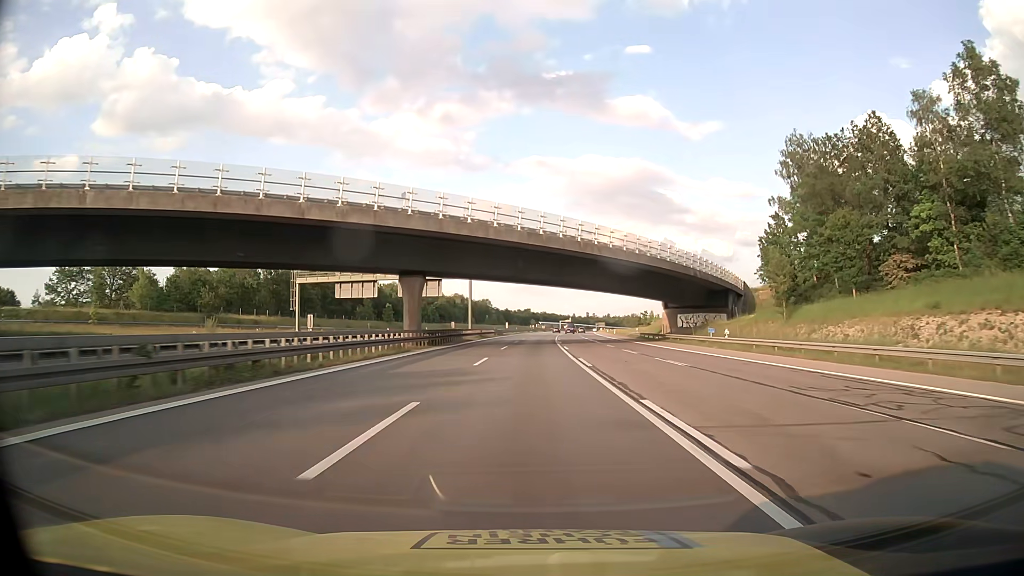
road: motorway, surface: asphalt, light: Day
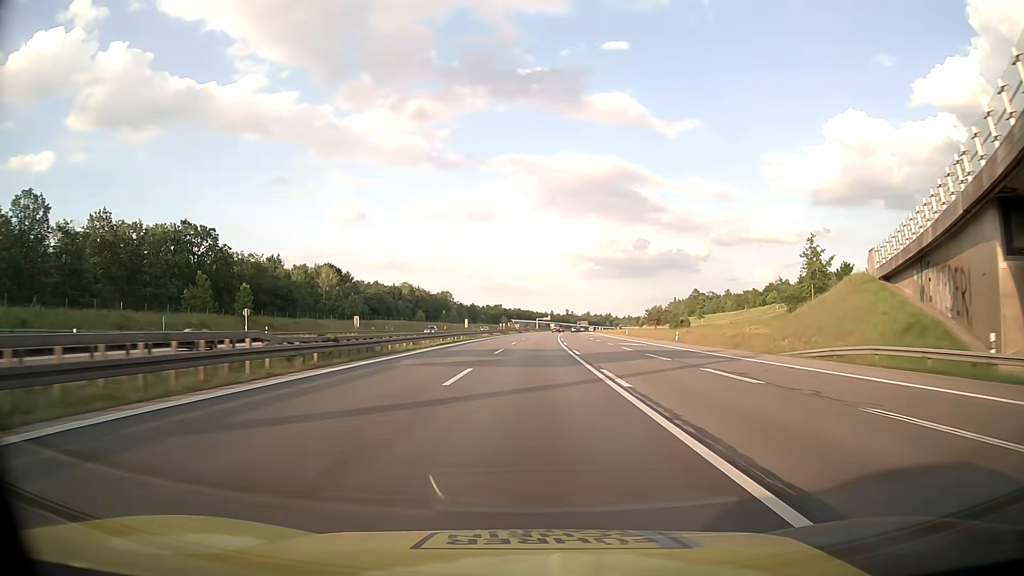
(+1.5, +80.6) m; +2°
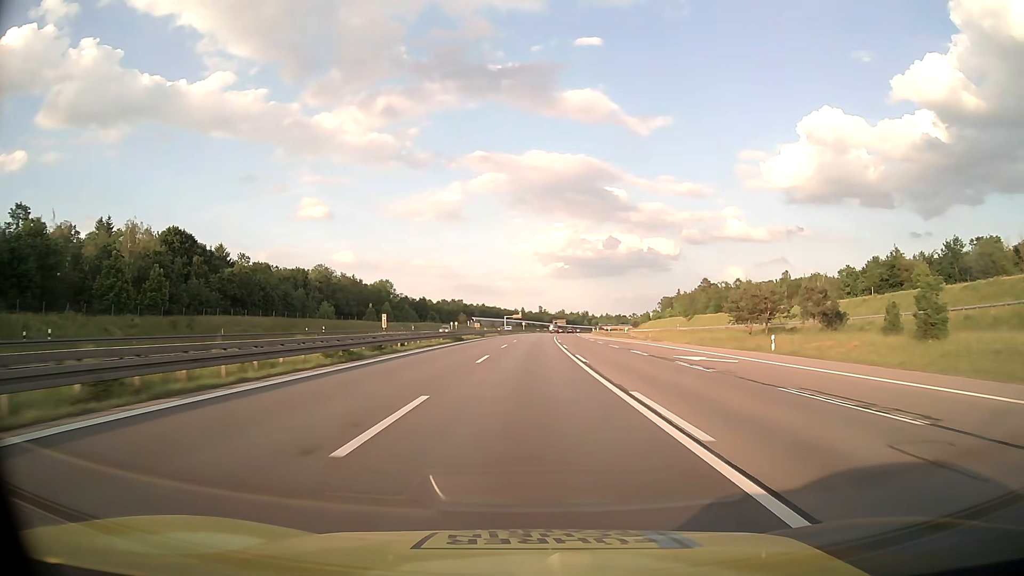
(+2.2, +80.6) m; +3°
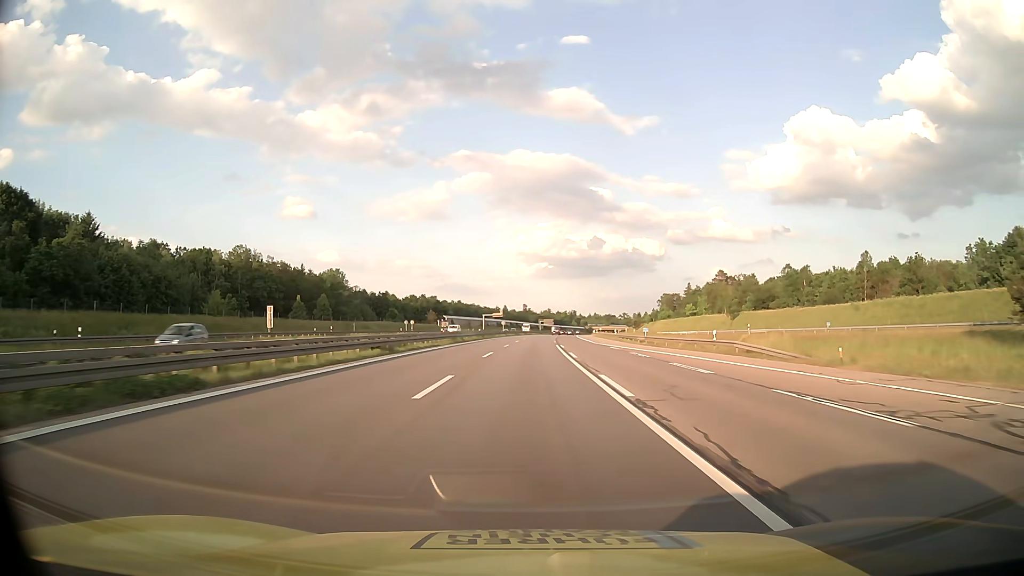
(+0.6, +48.4) m; +1°
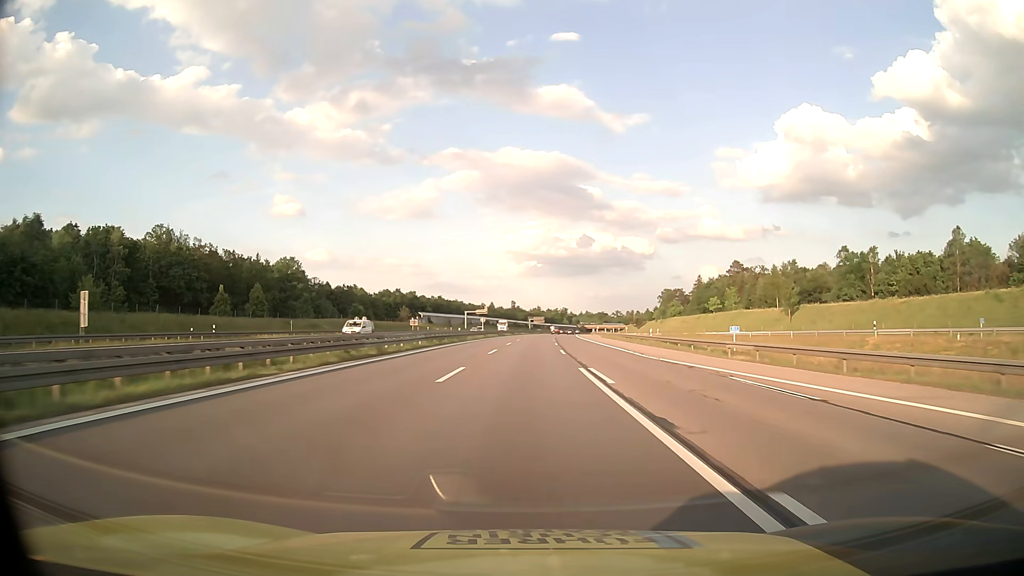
(+0.2, +32.3) m; +1°
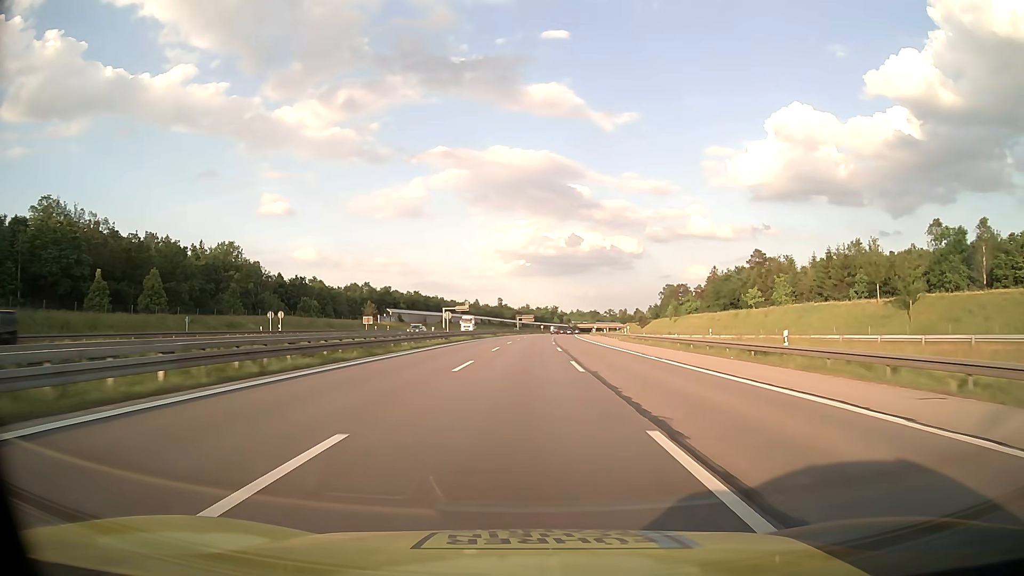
(+0.2, +32.3) m; +1°
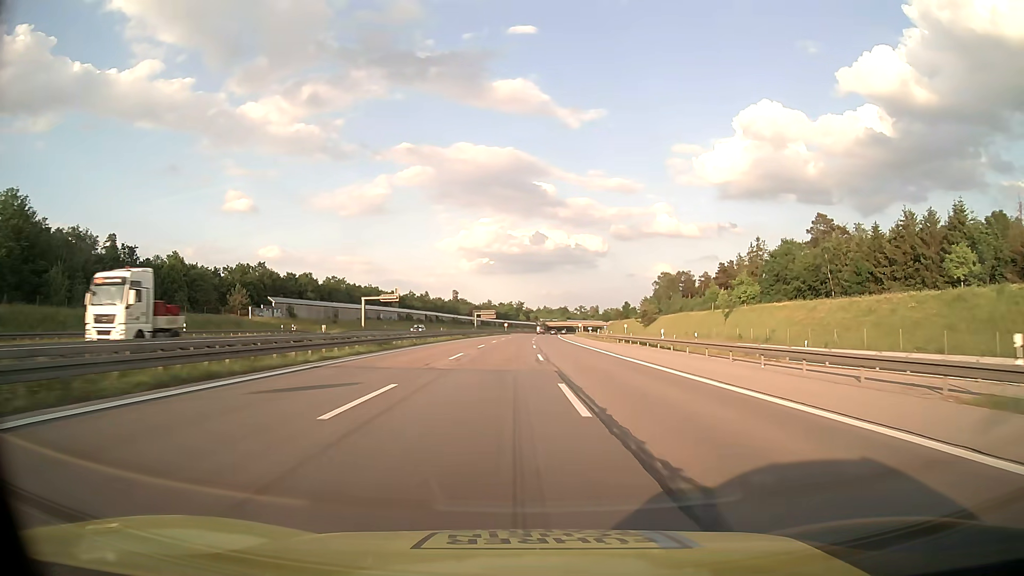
(+1.3, +64.7) m; +3°
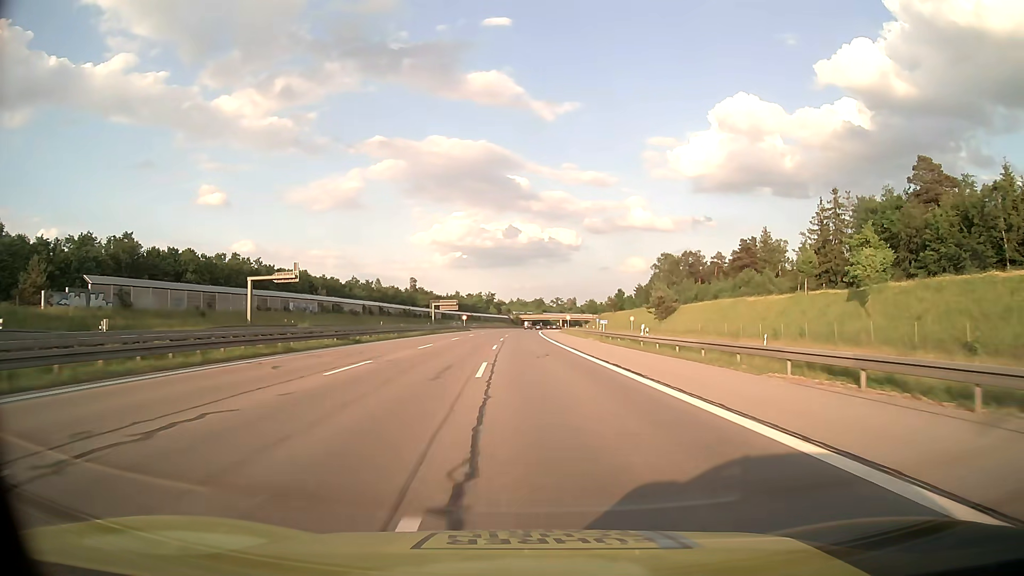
(+1.2, +47.6) m; +2°
(0, +10) (0, +20) (0, +30) (0, +40) (0, +50) (0, +60) (0, +70) (0, +80) (0, +90) (-1, +100) m
